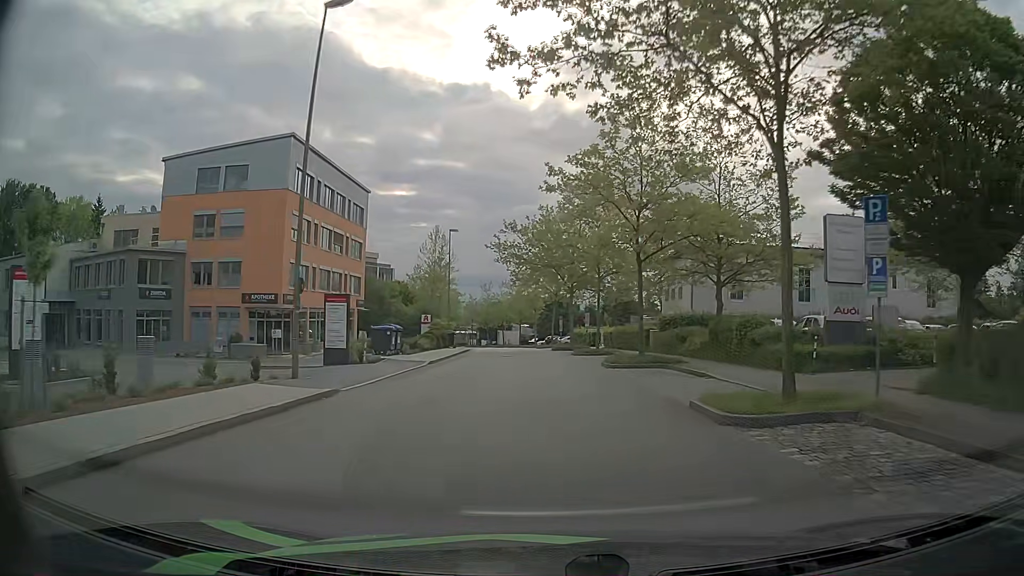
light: Day
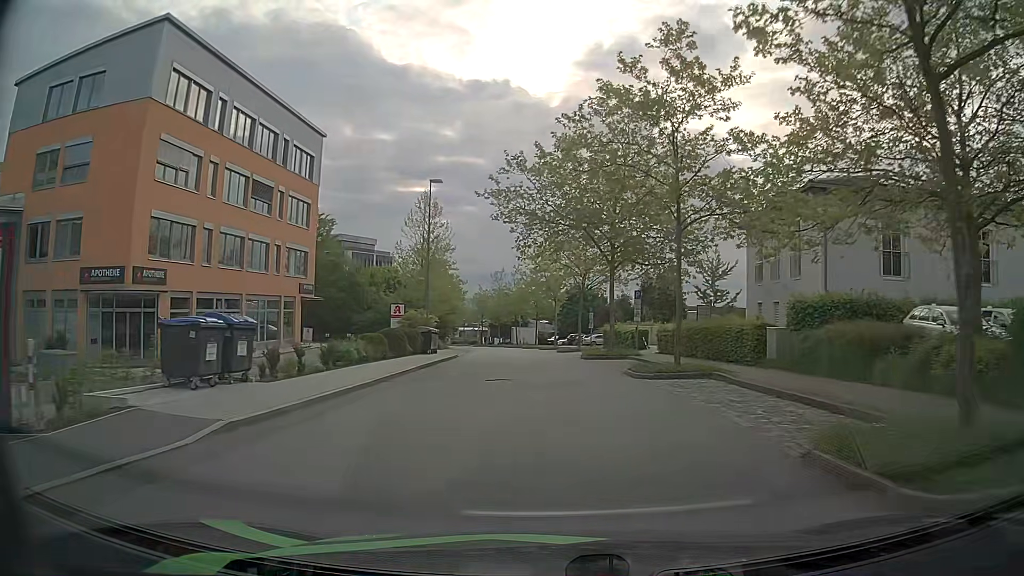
(-0.3, +18.9) m; -2°
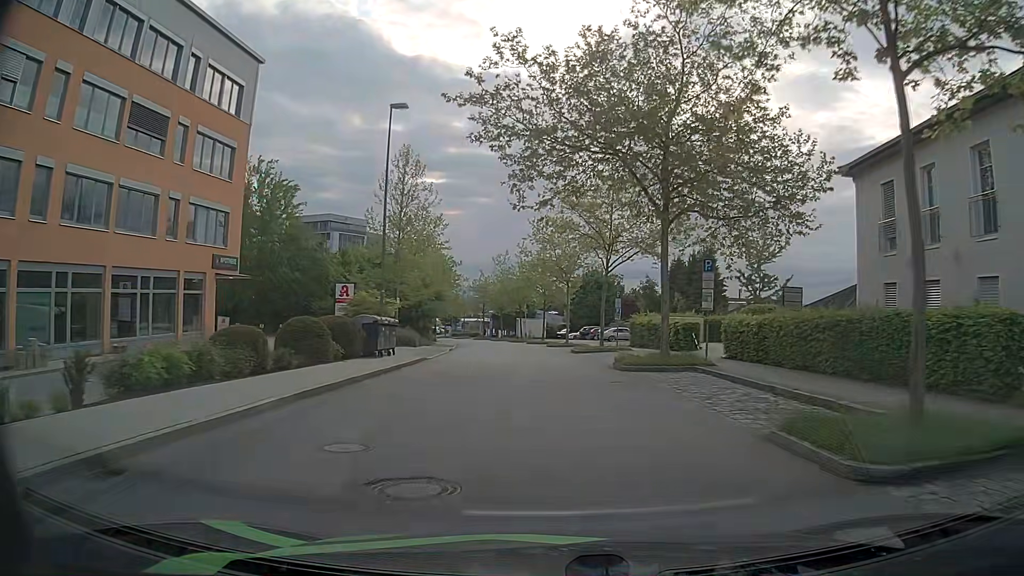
(-0.1, +12.9) m; 0°
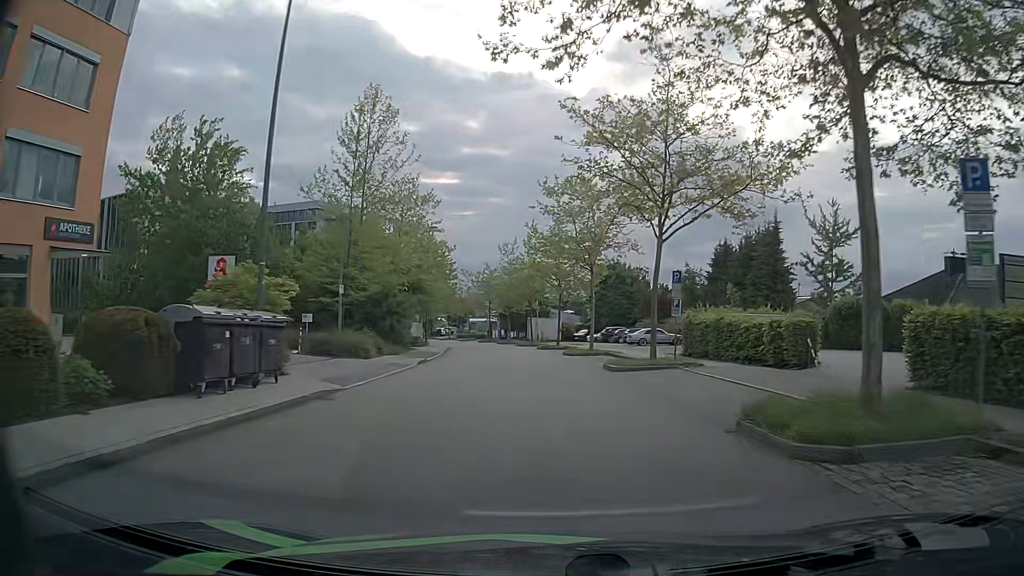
(-0.1, +12.9) m; -2°
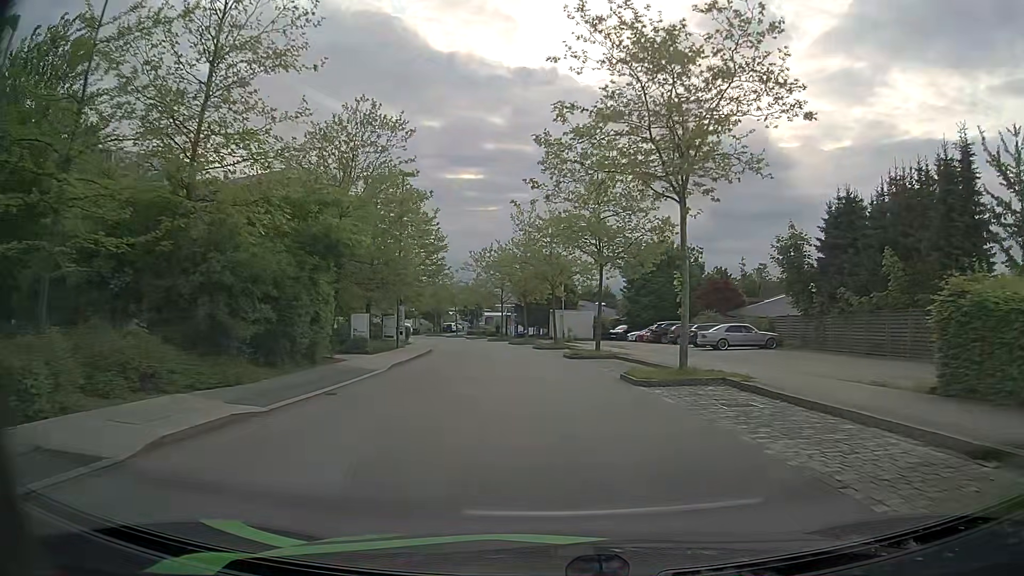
(-0.1, +19.2) m; -2°
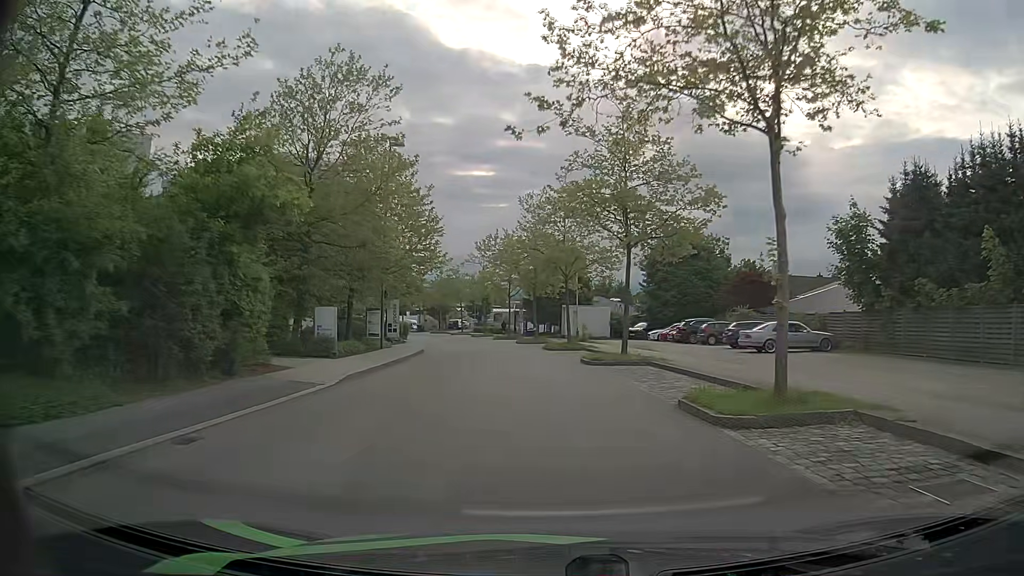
(0.0, +6.3) m; 0°
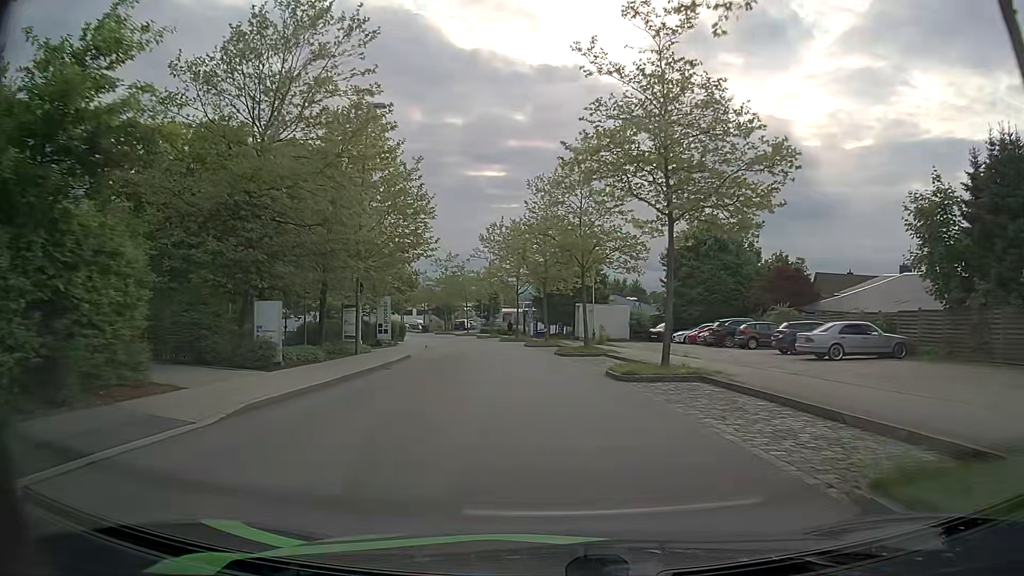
(0.0, +6.3) m; -1°
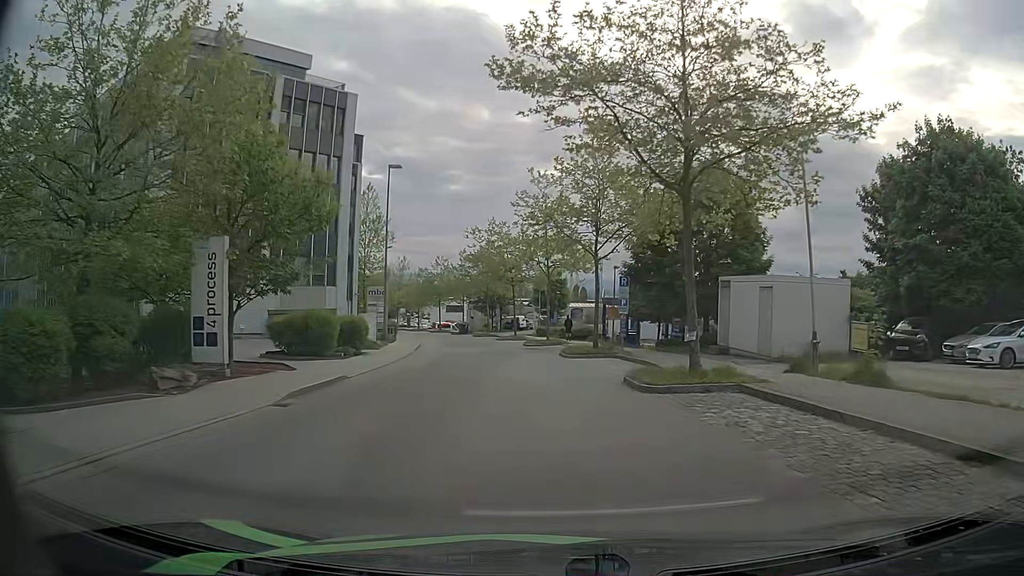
(-1.3, +30.4) m; -5°
(0, +10) (-1, +20) (-2, +30) (-3, +40) (-5, +50) (-7, +59) (-10, +69) (-13, +79) (-16, +88) (-19, +97) m
